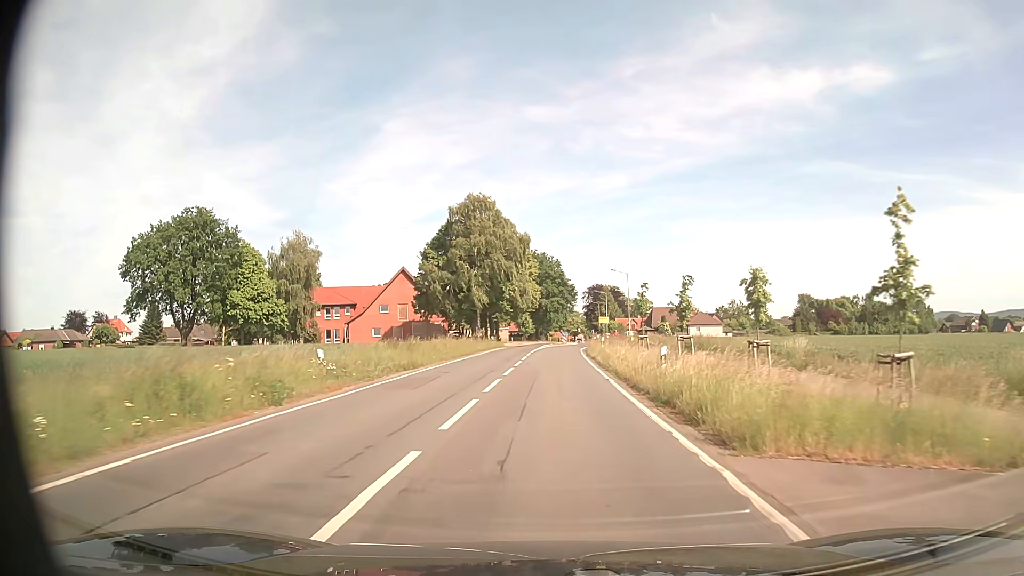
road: secondary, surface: asphalt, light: Day
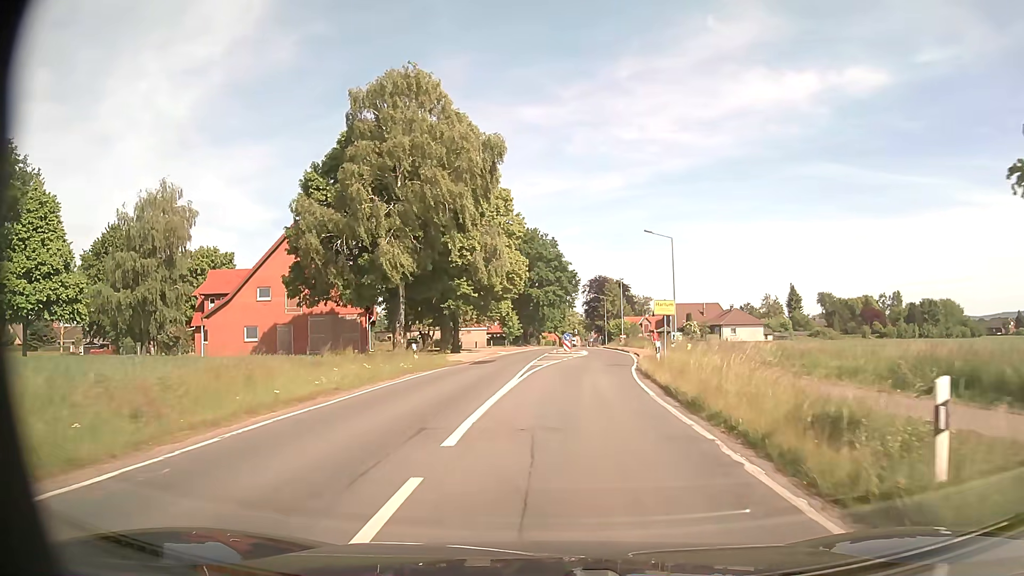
(0.0, +35.4) m; 0°
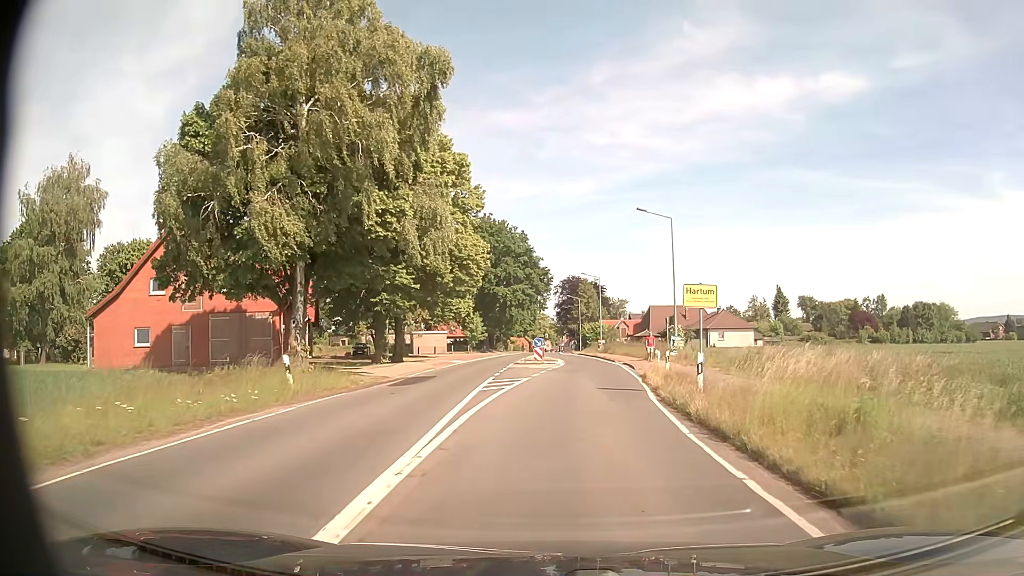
(+0.3, +11.4) m; +2°
(0, +10) (+1, +20) (+2, +30) (+3, +40) (+4, +50) (+4, +60) (+3, +70) (+3, +80) (+2, +90) (+3, +100) m
